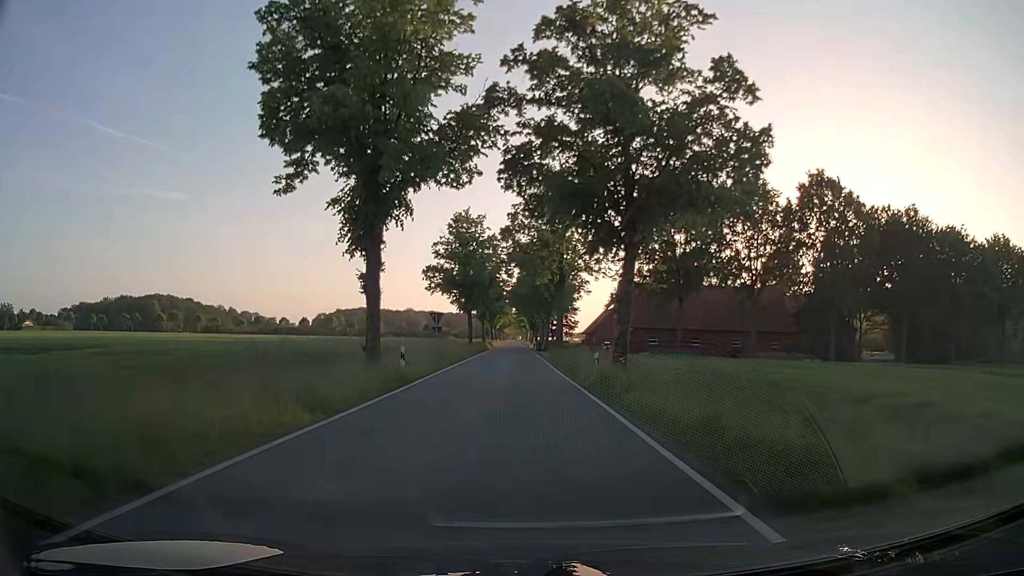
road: tertiary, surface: asphalt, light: Day
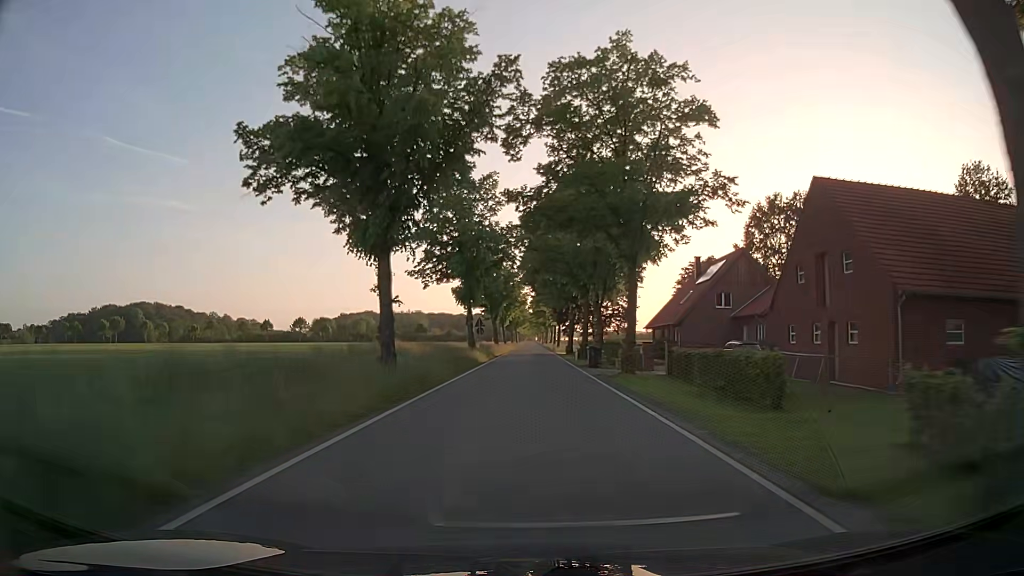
(-1.2, +47.0) m; -2°
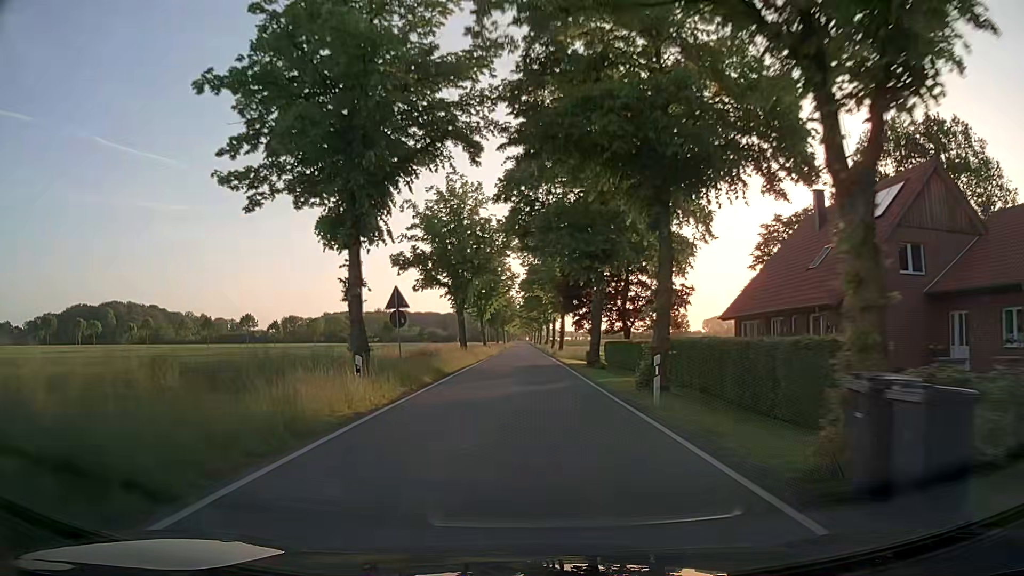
(+0.4, +30.1) m; +1°
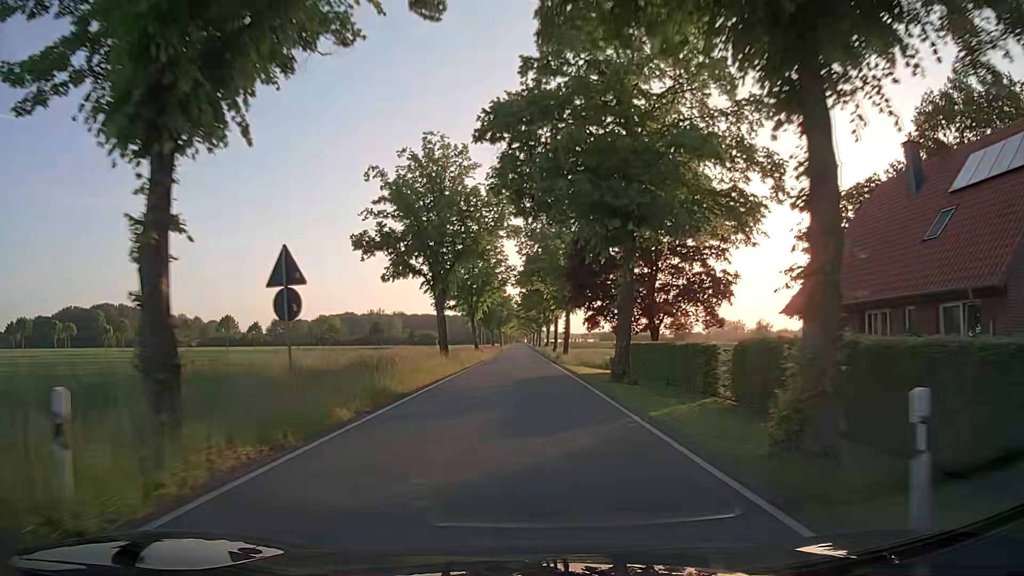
(0.0, +10.2) m; 0°
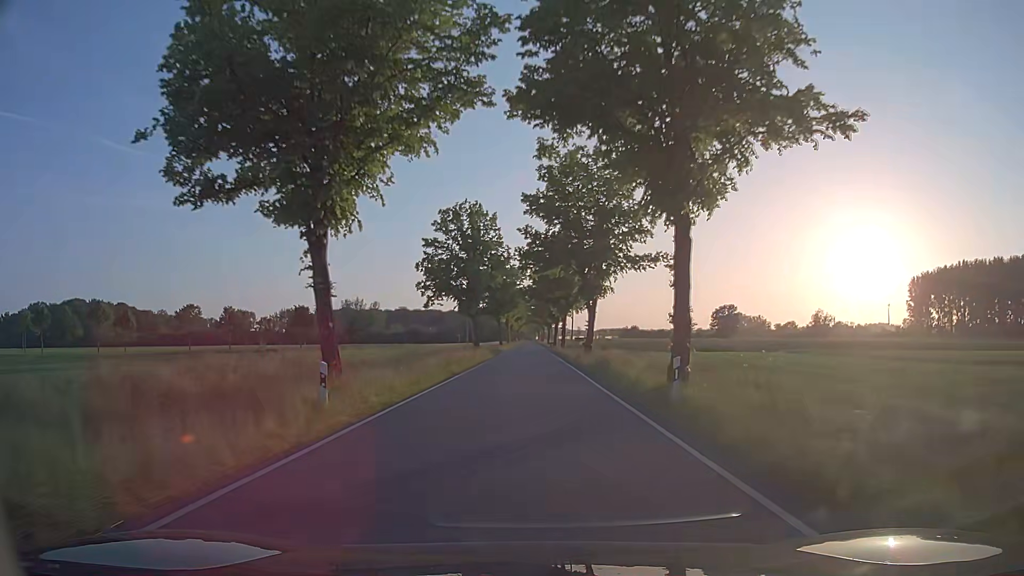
(-0.1, +51.8) m; -1°
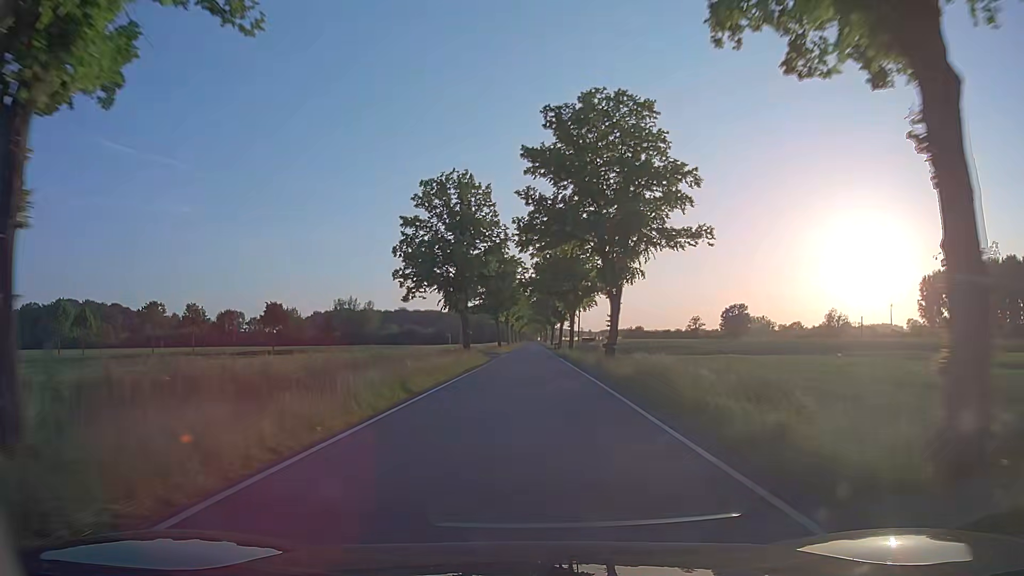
(0.0, +10.5) m; 0°
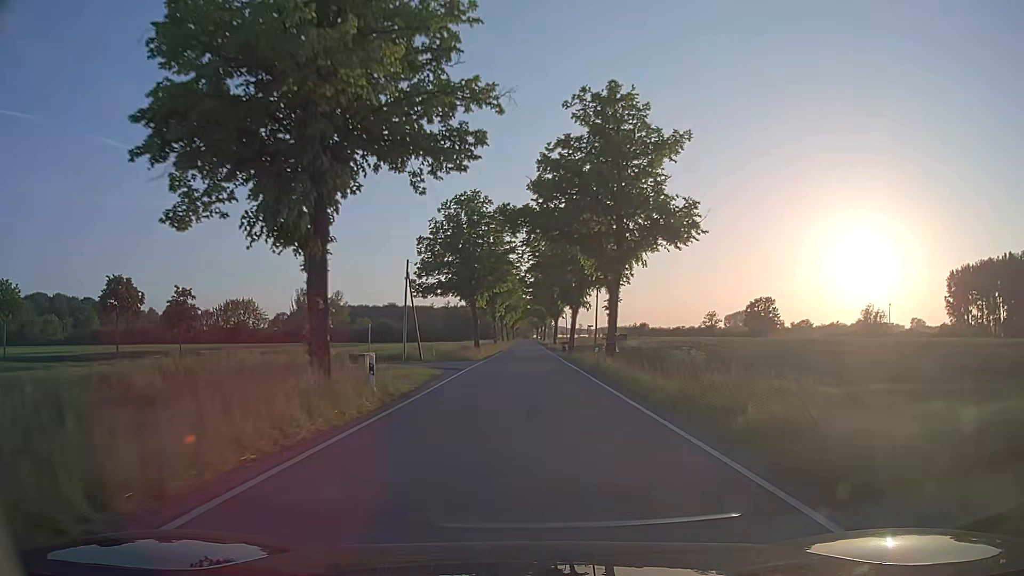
(-0.1, +31.5) m; 0°
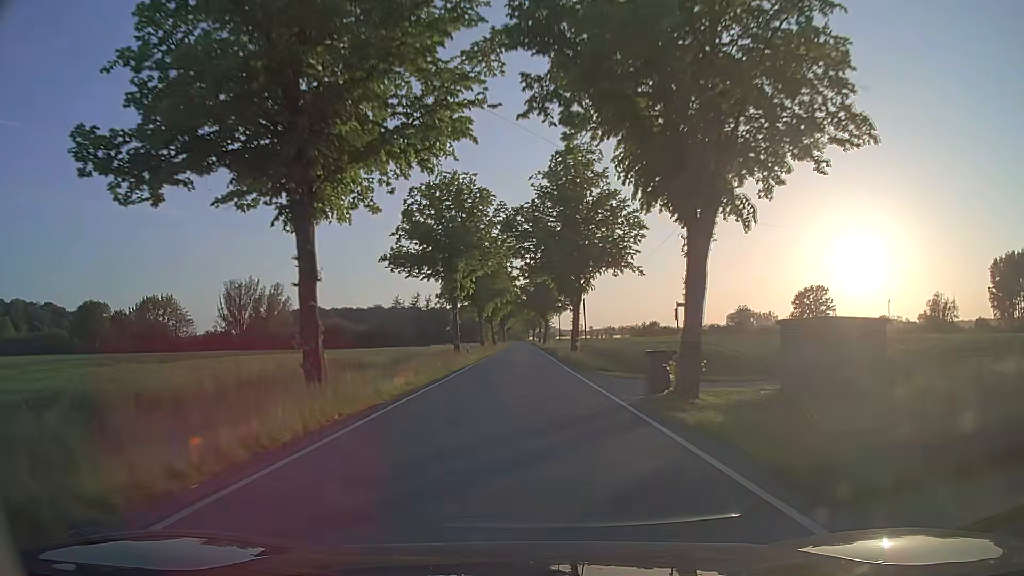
(0.0, +42.0) m; 0°
(0, +10) (0, +20) (0, +30) (0, +40) (0, +50) (0, +60) (0, +70) (0, +80) (-1, +90) (-1, +100) m
